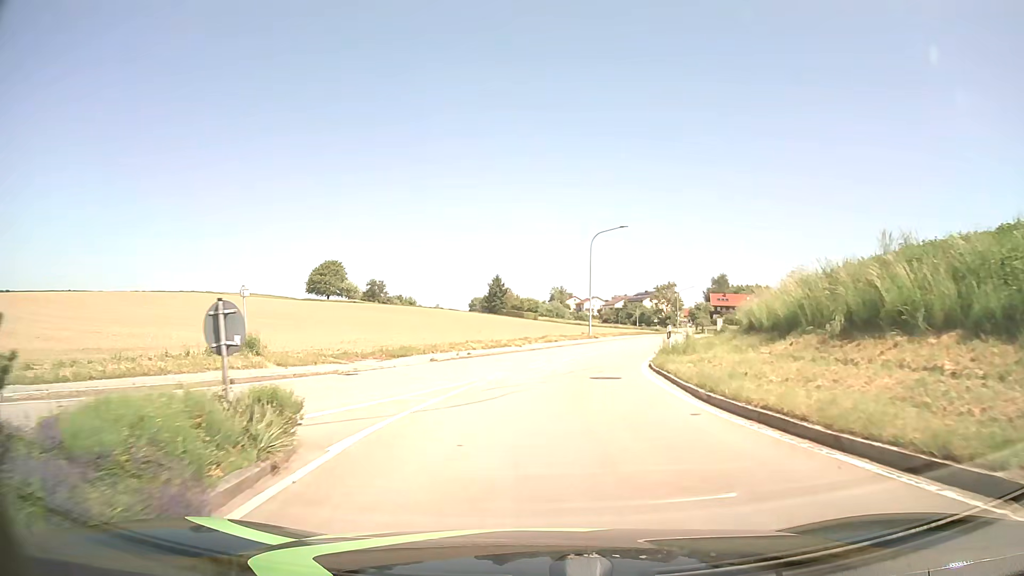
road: tertiary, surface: asphalt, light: Day
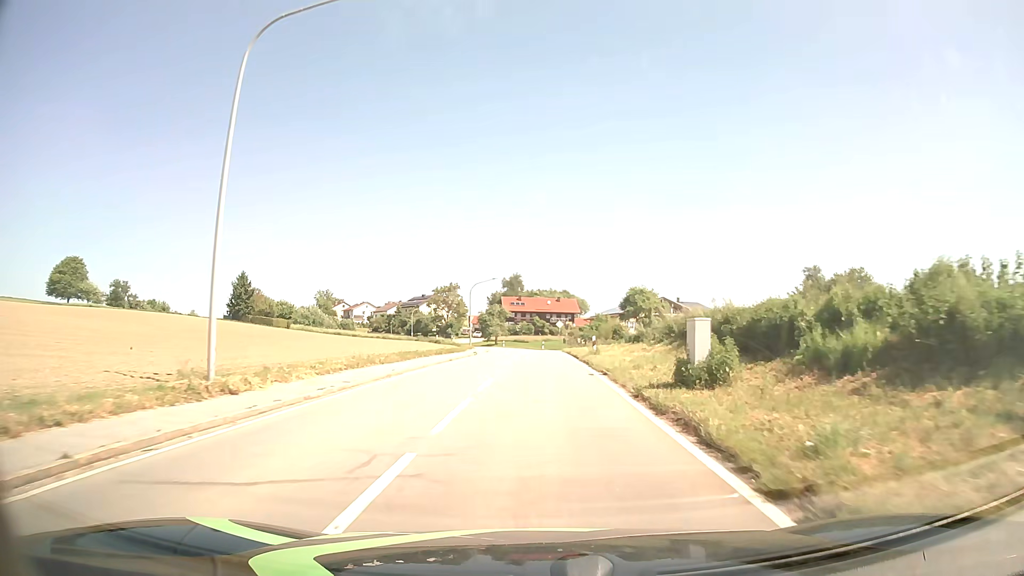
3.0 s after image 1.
(+5.4, +36.1) m; +19°
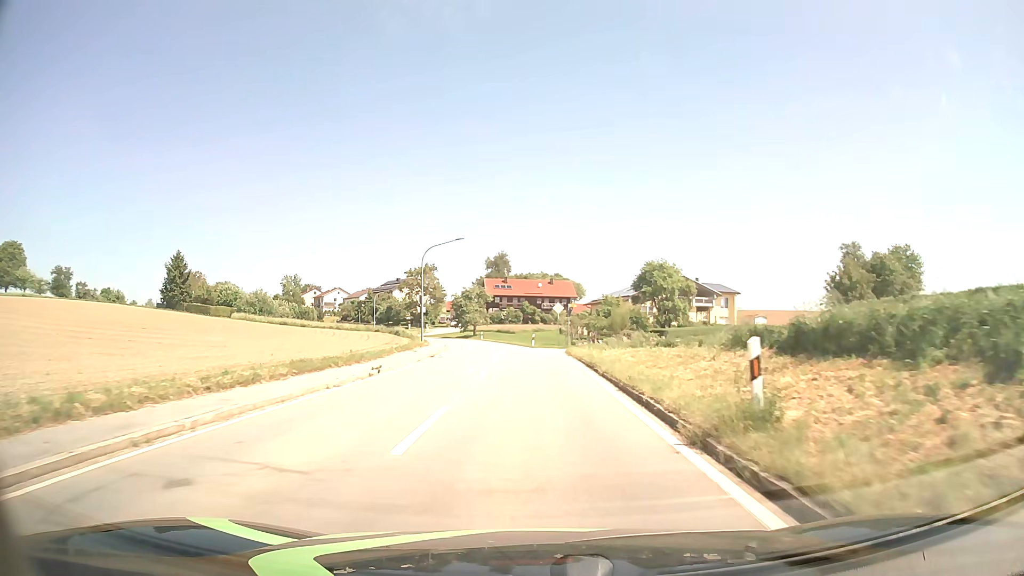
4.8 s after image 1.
(+0.4, +25.2) m; +1°
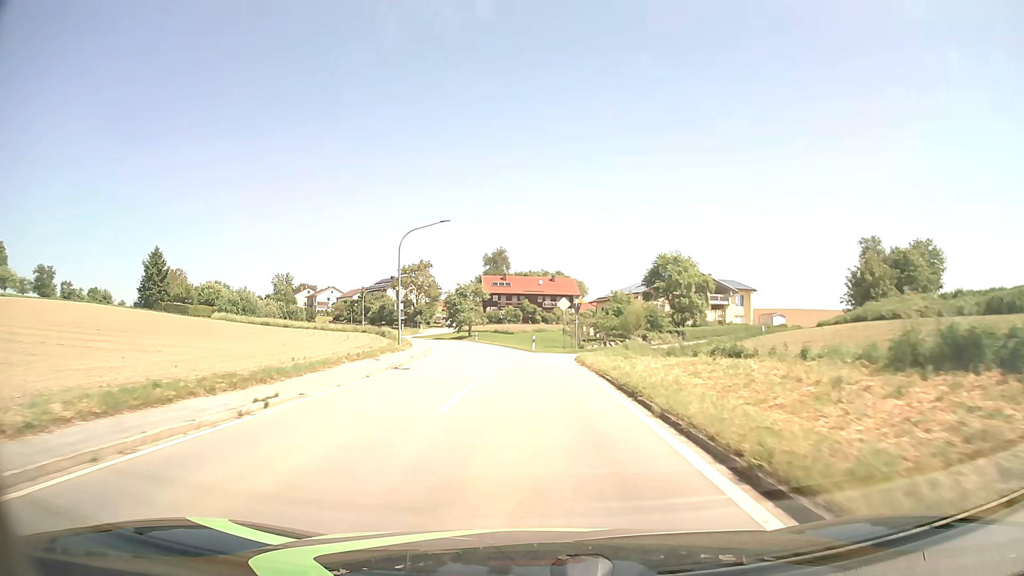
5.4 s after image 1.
(0.0, +8.3) m; 0°
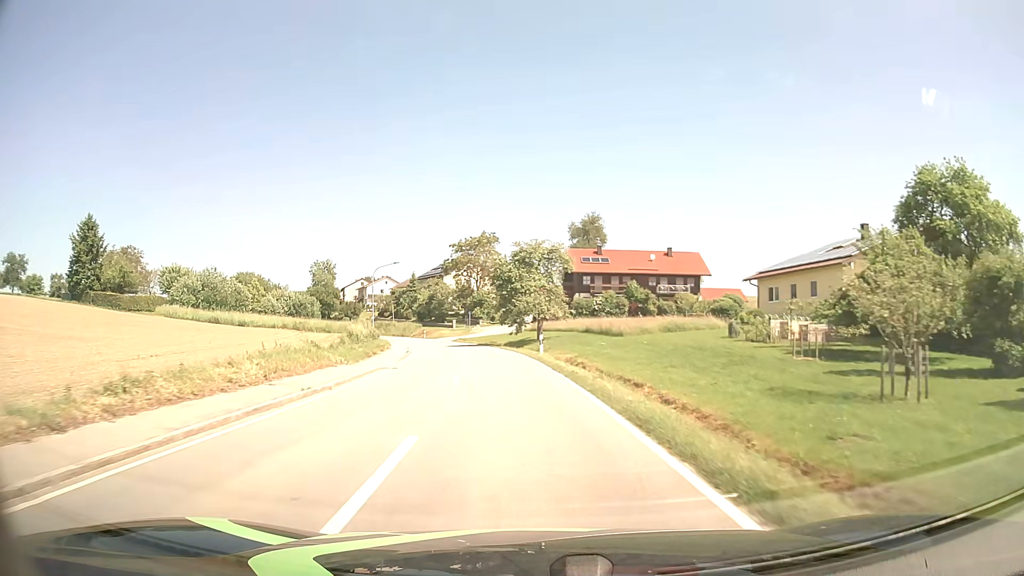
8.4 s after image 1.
(-2.0, +42.1) m; -7°
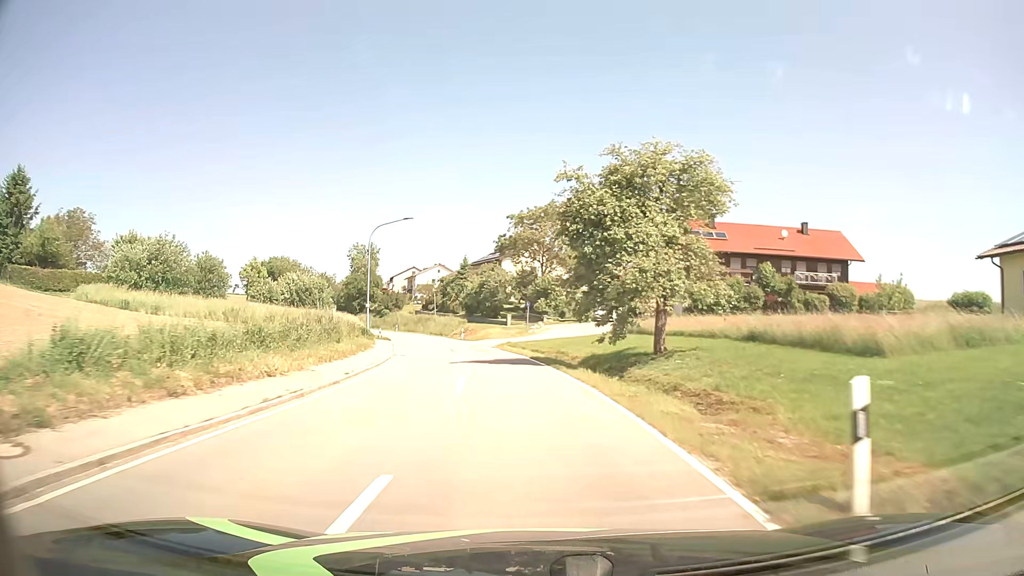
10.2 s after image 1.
(-1.5, +26.4) m; -6°
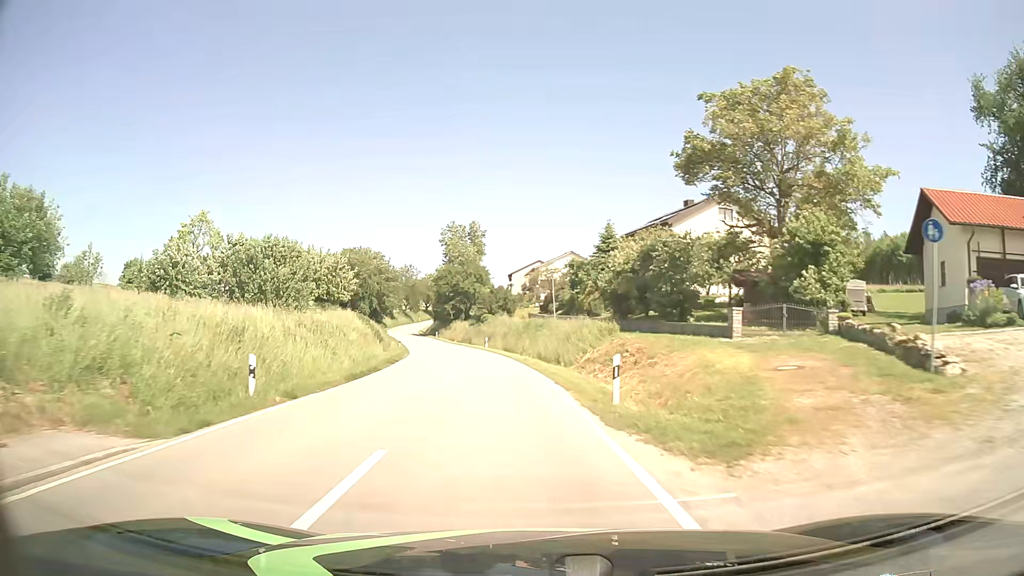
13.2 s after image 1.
(-4.7, +45.5) m; -12°
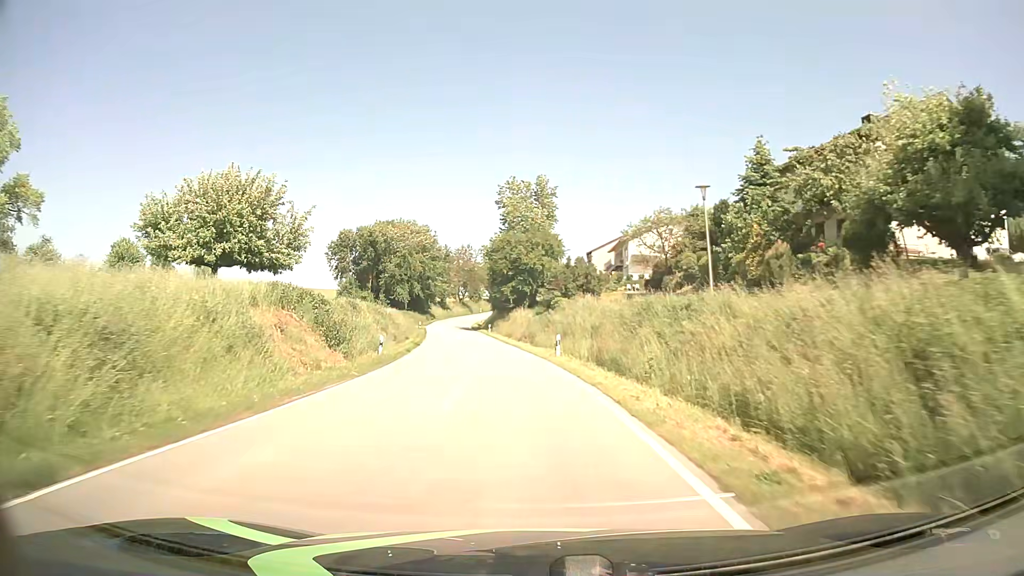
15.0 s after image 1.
(-1.6, +28.4) m; -6°
(0, +10) (-1, +20) (-1, +30) (-3, +40) (-4, +50) (-5, +60) (-7, +70) (-8, +79) (-10, +89) (-11, +99) m
